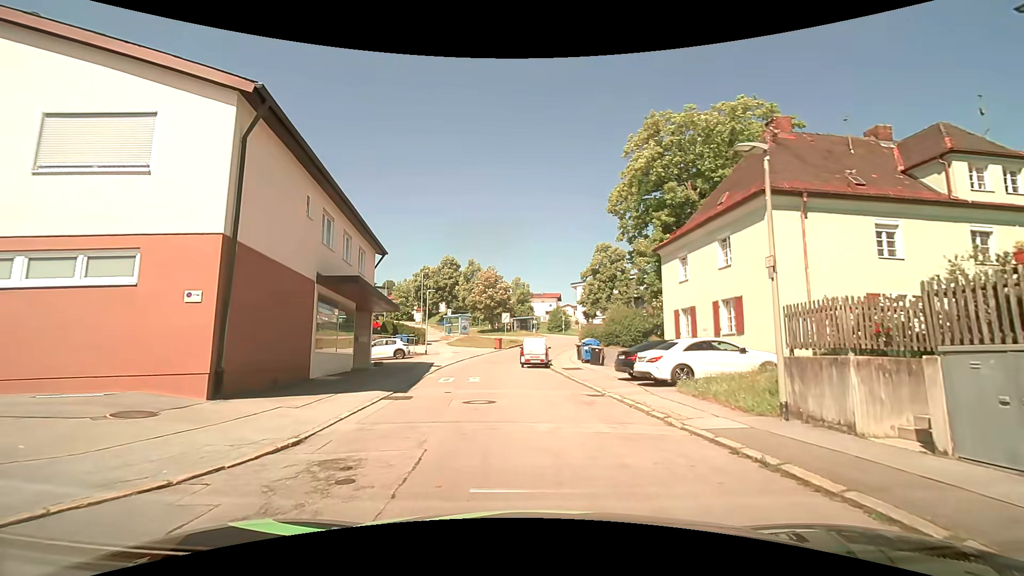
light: Day
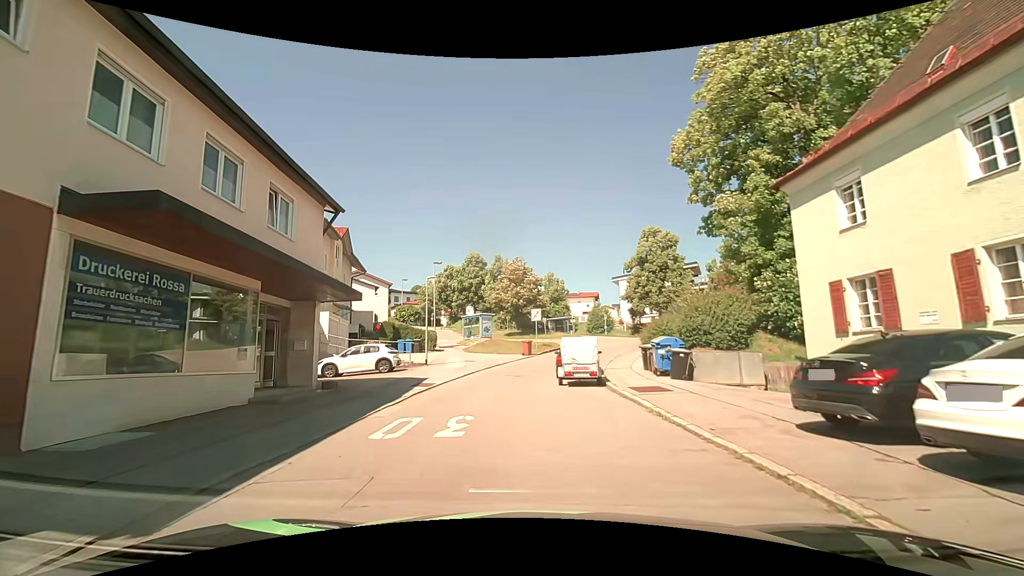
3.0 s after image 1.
(+0.4, +10.8) m; -2°
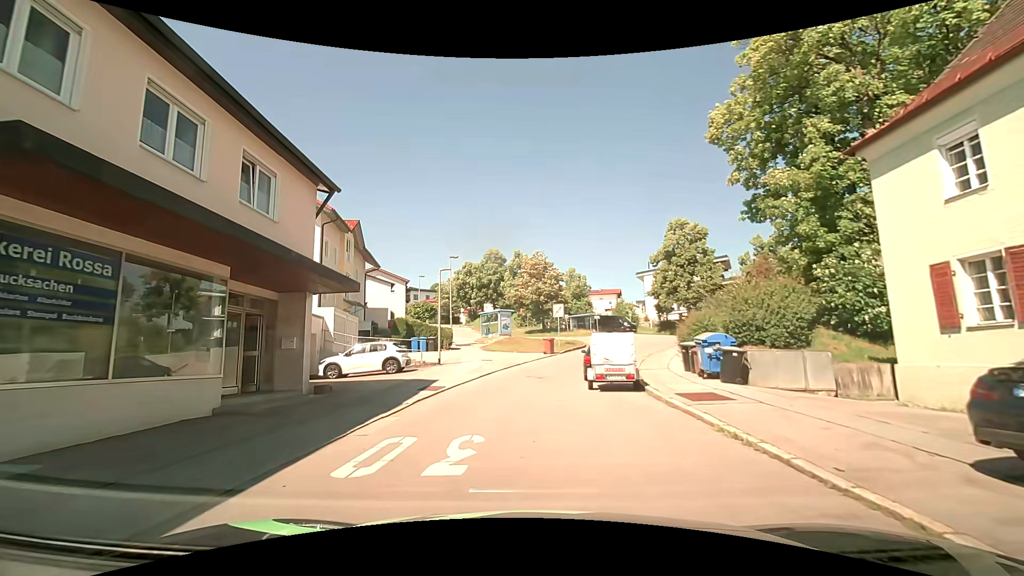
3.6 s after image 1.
(0.0, +2.5) m; -2°
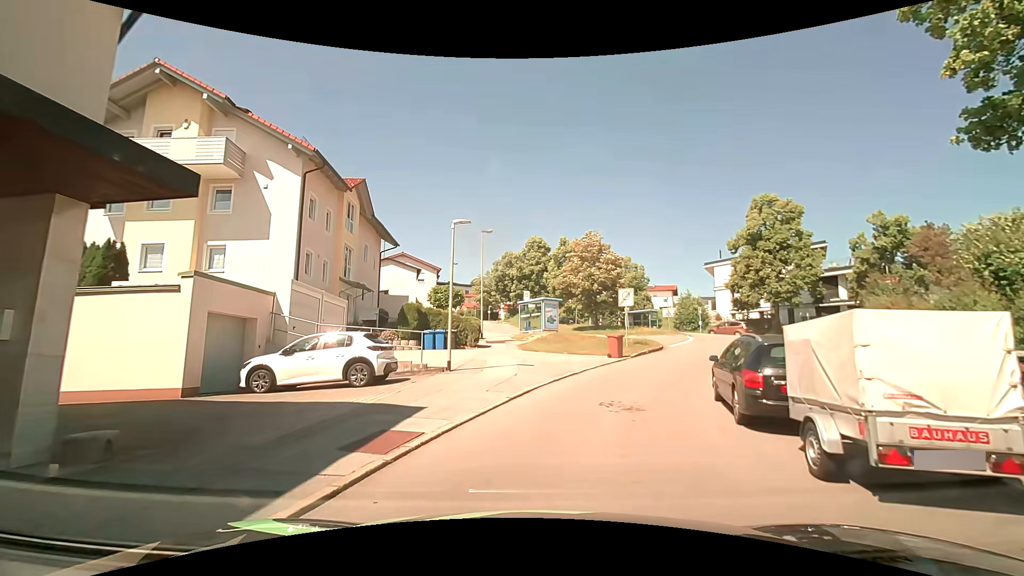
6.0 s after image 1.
(-0.6, +9.6) m; -6°
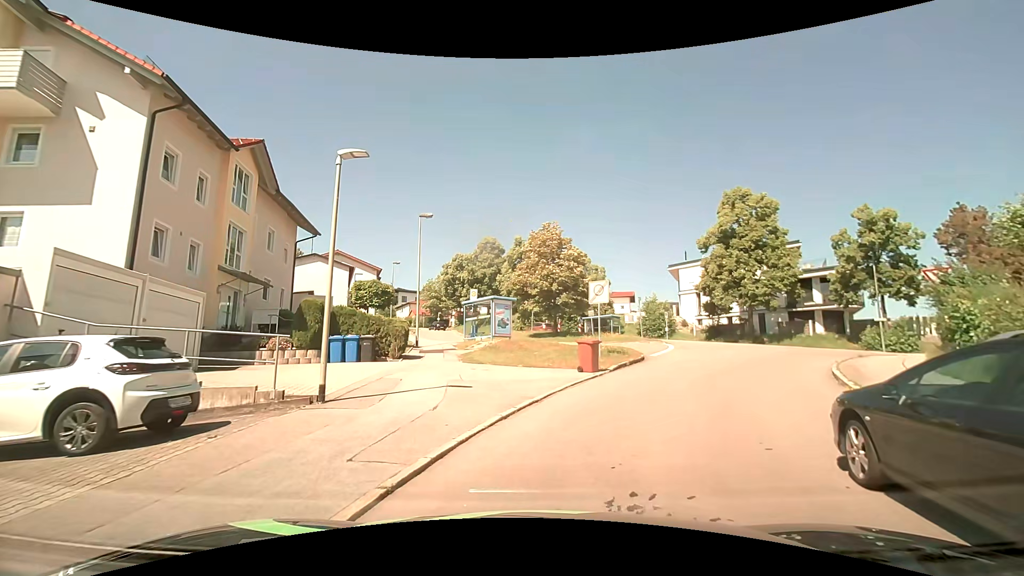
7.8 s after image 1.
(+0.3, +6.4) m; +6°
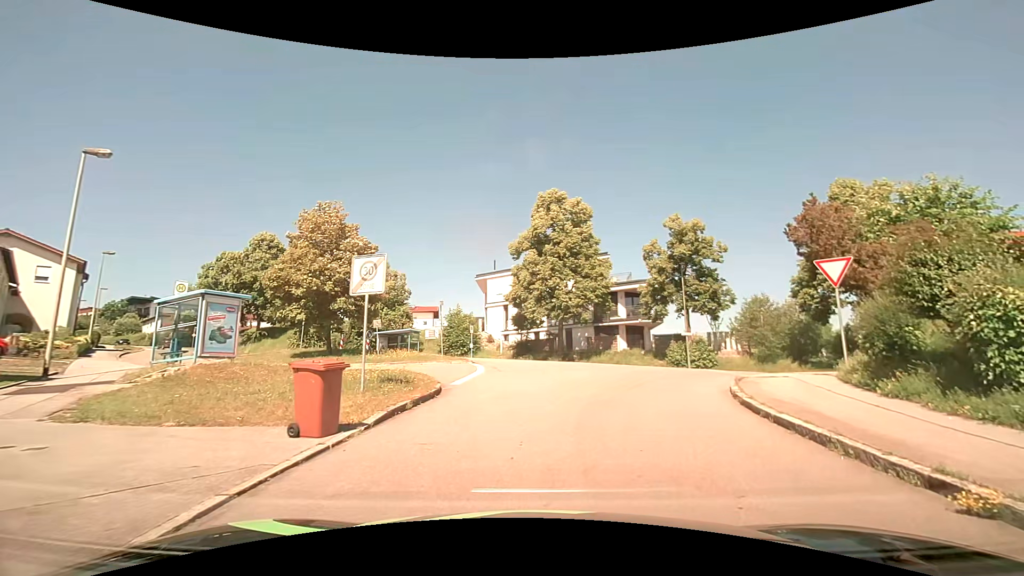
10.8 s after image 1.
(+1.1, +8.7) m; +22°
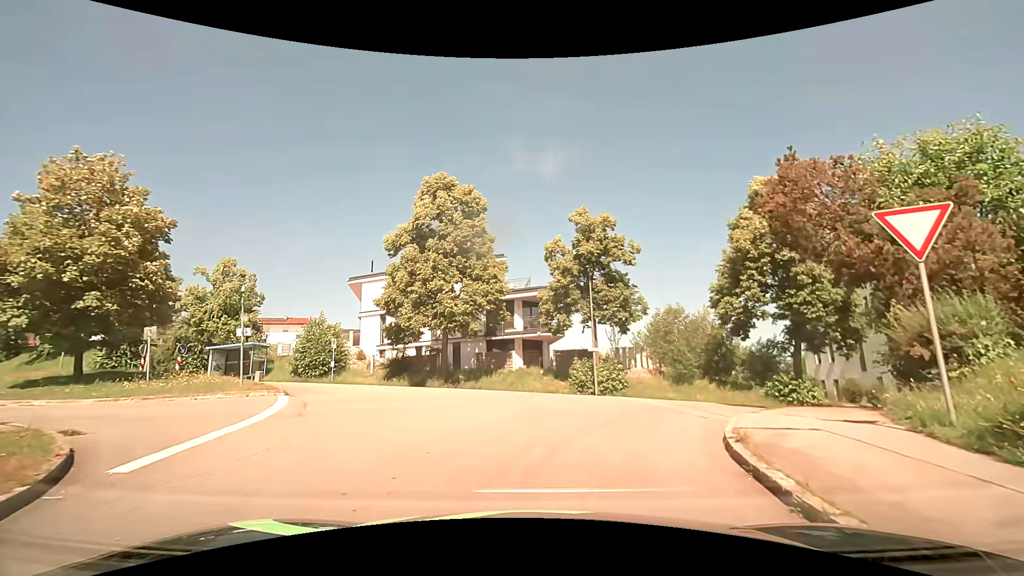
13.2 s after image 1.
(+0.9, +7.4) m; +11°
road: residential
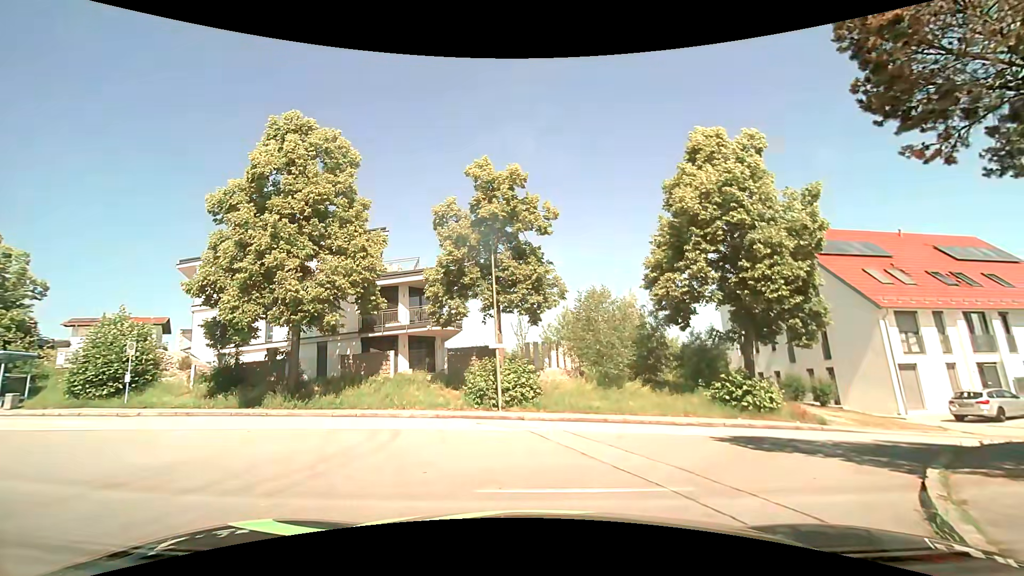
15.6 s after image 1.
(+0.8, +7.7) m; +11°
